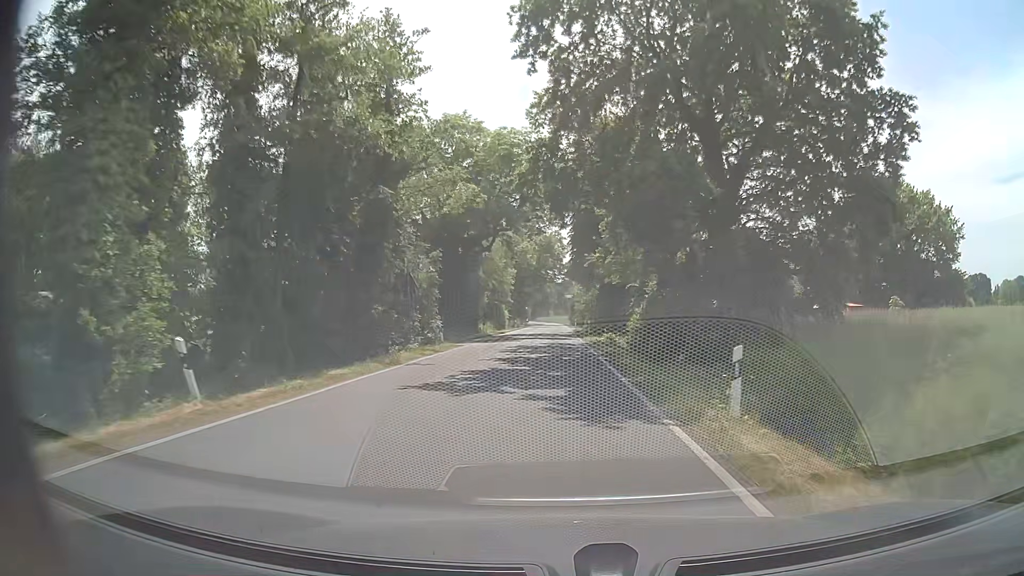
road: secondary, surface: asphalt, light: Day
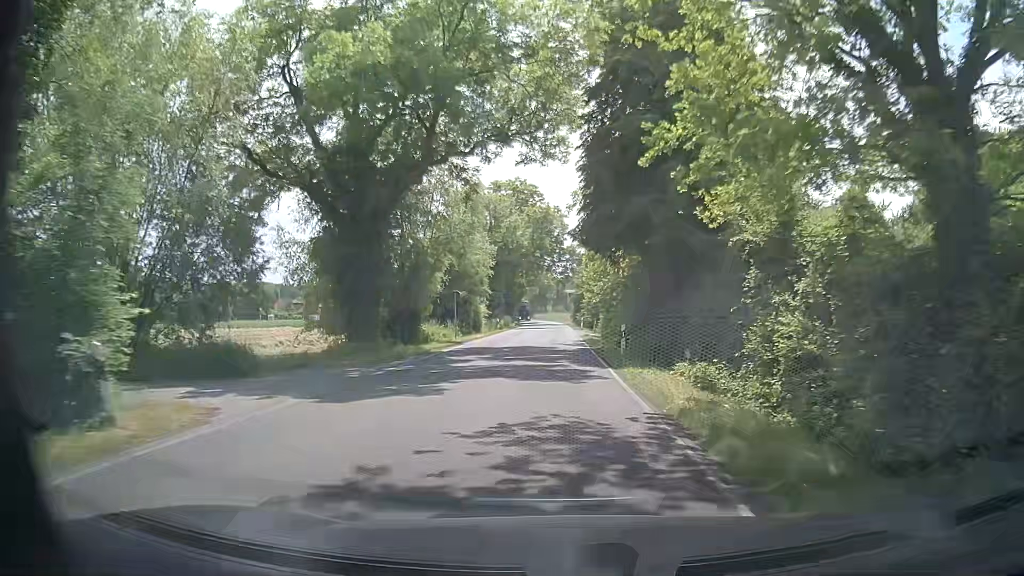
(+0.2, +23.8) m; +1°
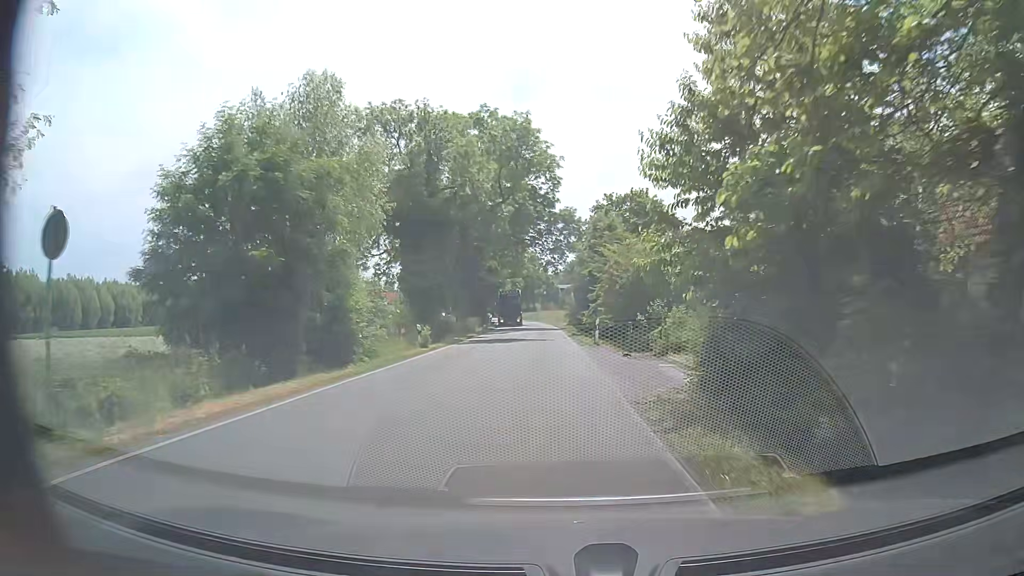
(+0.1, +31.9) m; +2°
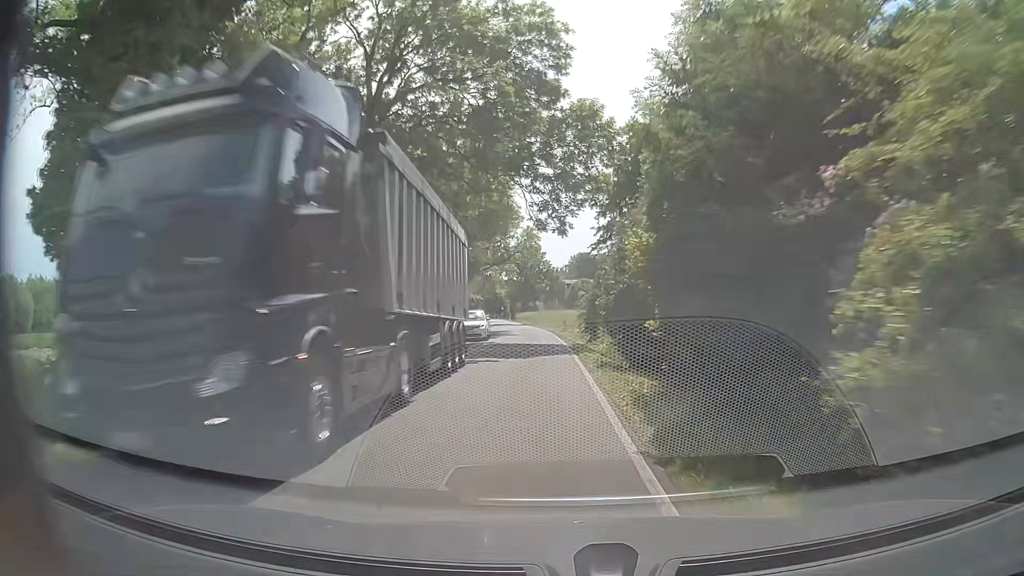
(-0.9, +31.8) m; -2°
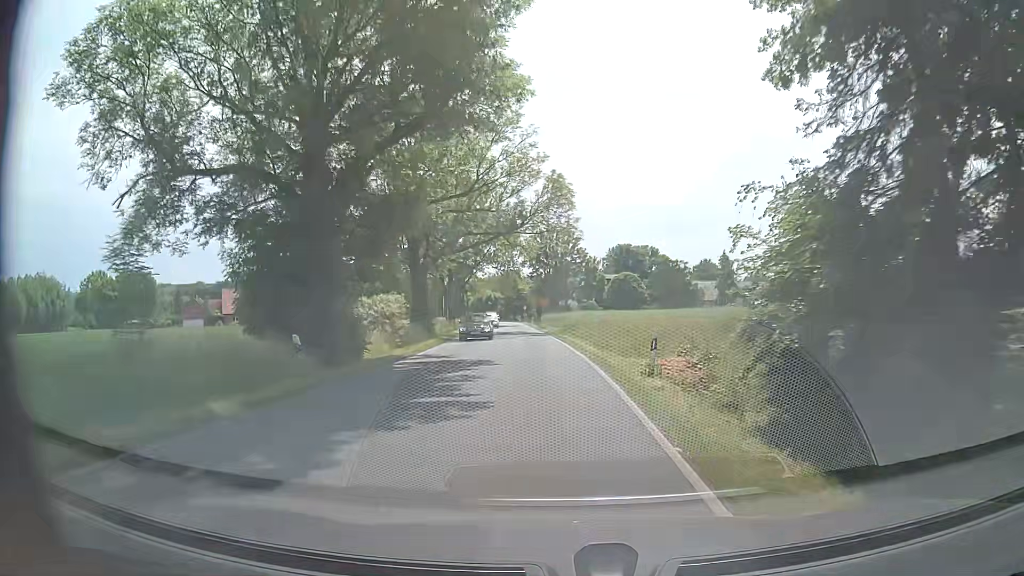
(-0.8, +31.7) m; -3°
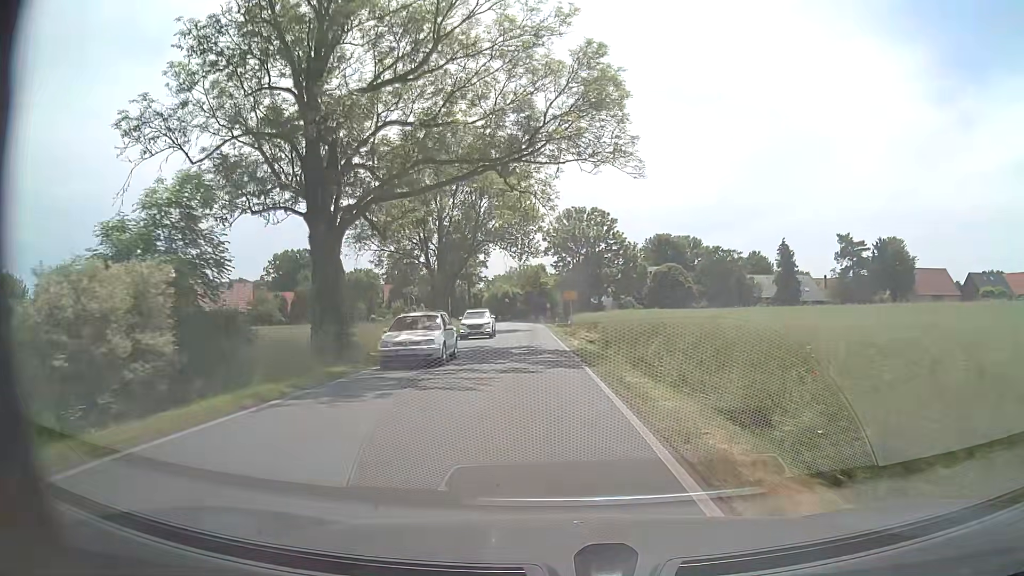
(-0.4, +23.7) m; -2°
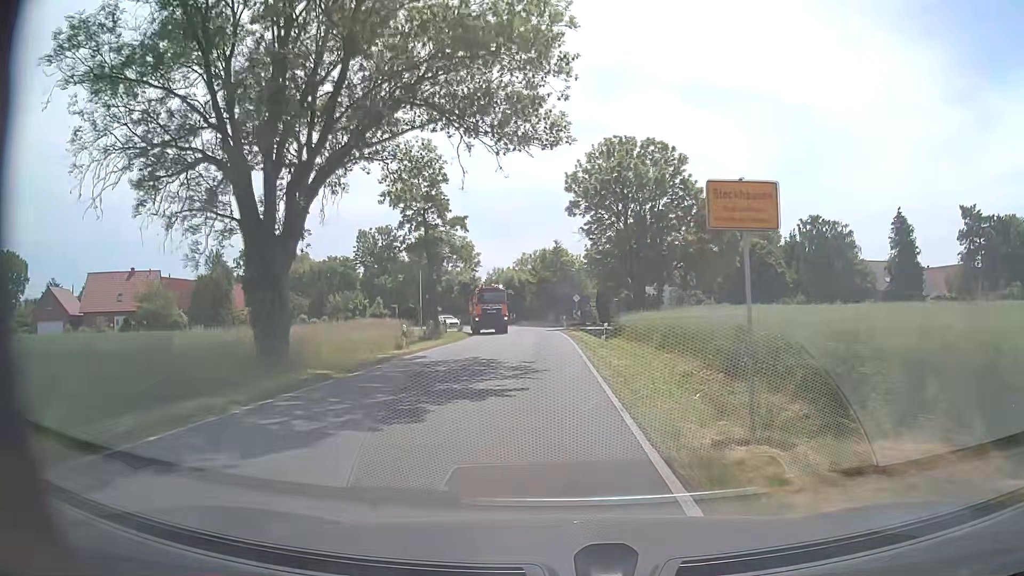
(-1.4, +39.6) m; -2°
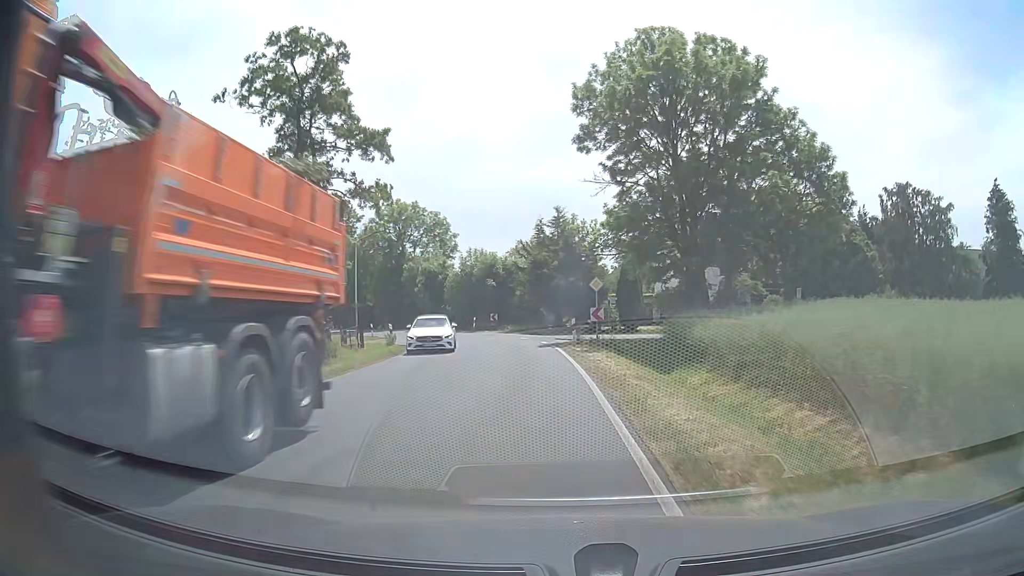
(-0.1, +23.8) m; -1°
(0, +10) (0, +20) (-1, +30) (-3, +40) (-7, +49) (-11, +58) (-17, +66) (-23, +74) (-29, +82) (-35, +90) m
